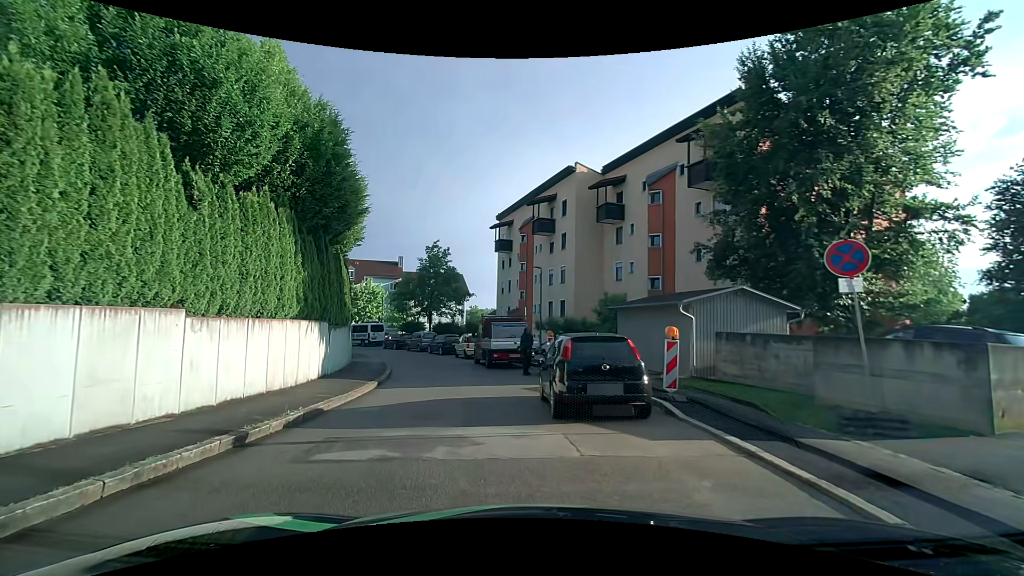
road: tertiary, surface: asphalt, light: Day
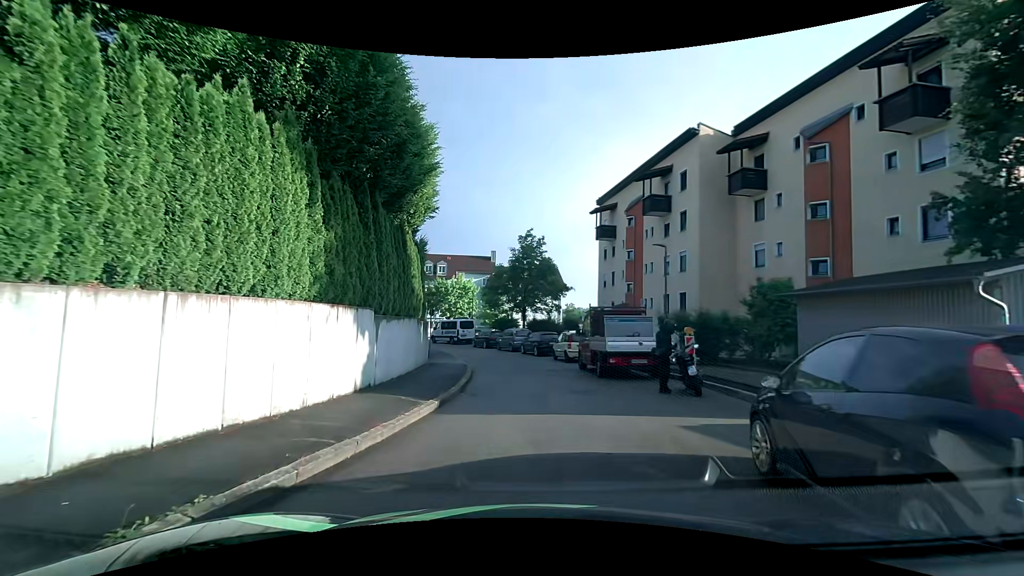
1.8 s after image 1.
(-0.7, +6.0) m; -11°
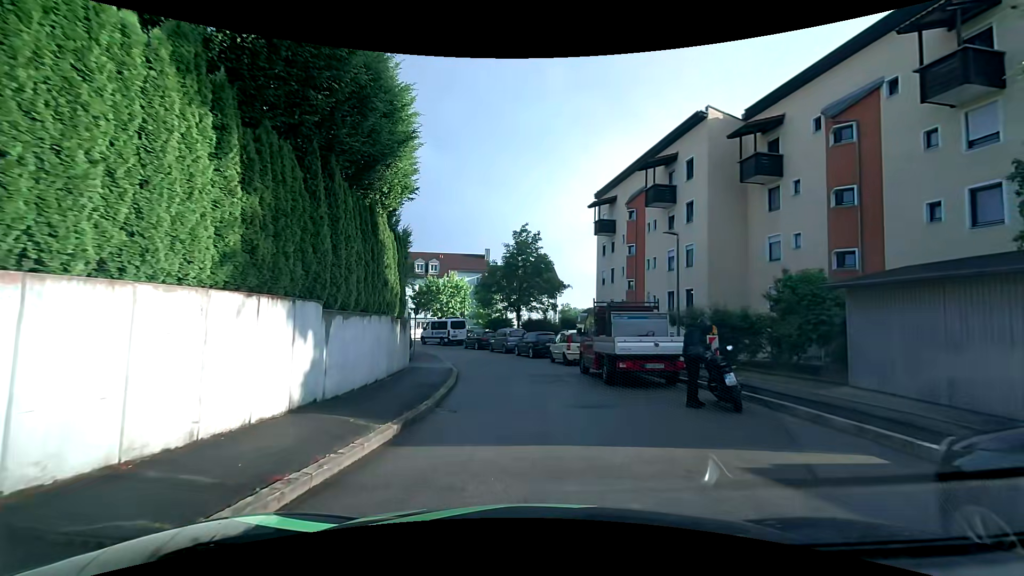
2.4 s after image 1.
(0.0, +2.6) m; 0°
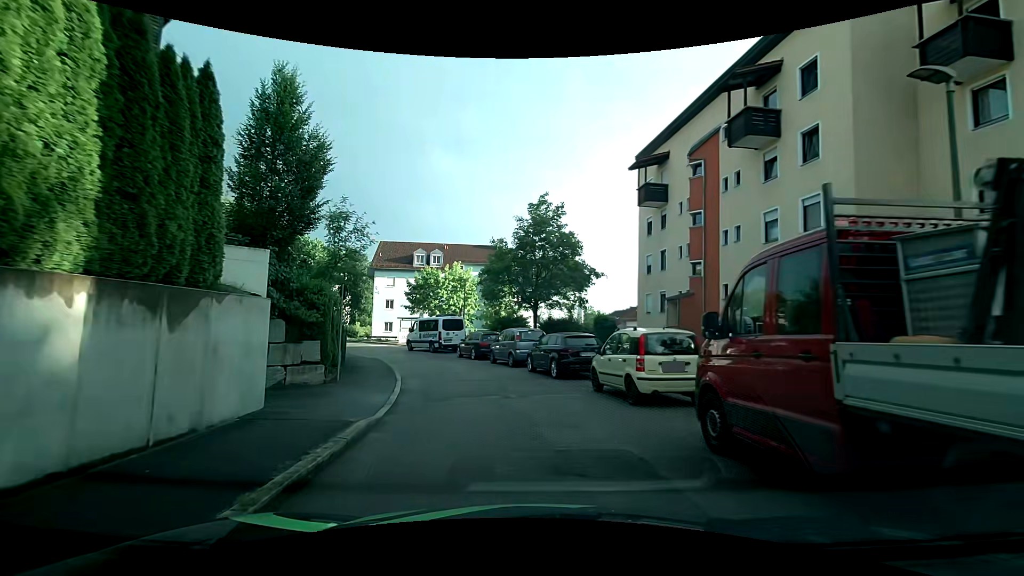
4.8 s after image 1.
(0.0, +11.8) m; -2°
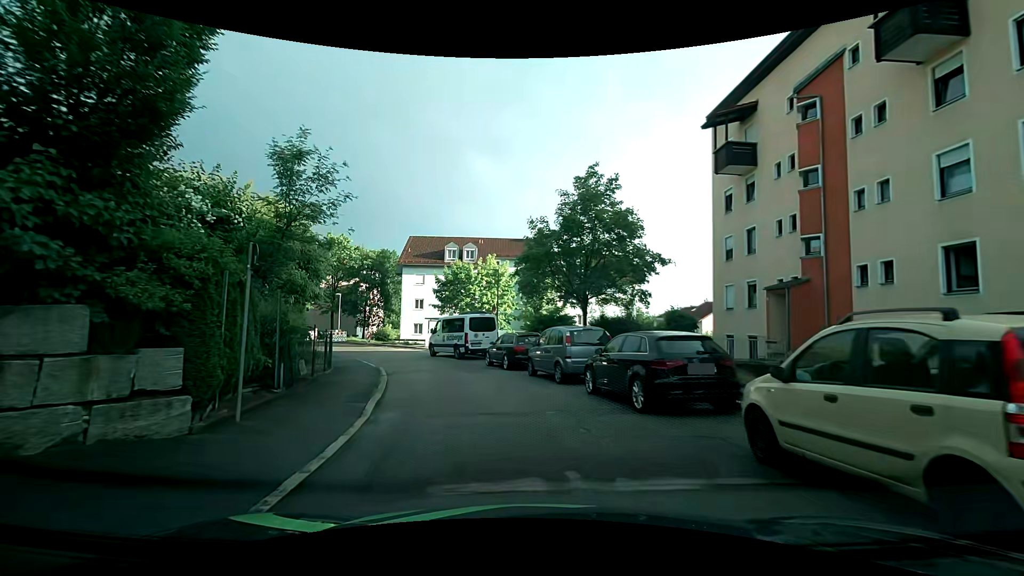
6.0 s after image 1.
(-0.2, +6.7) m; -5°
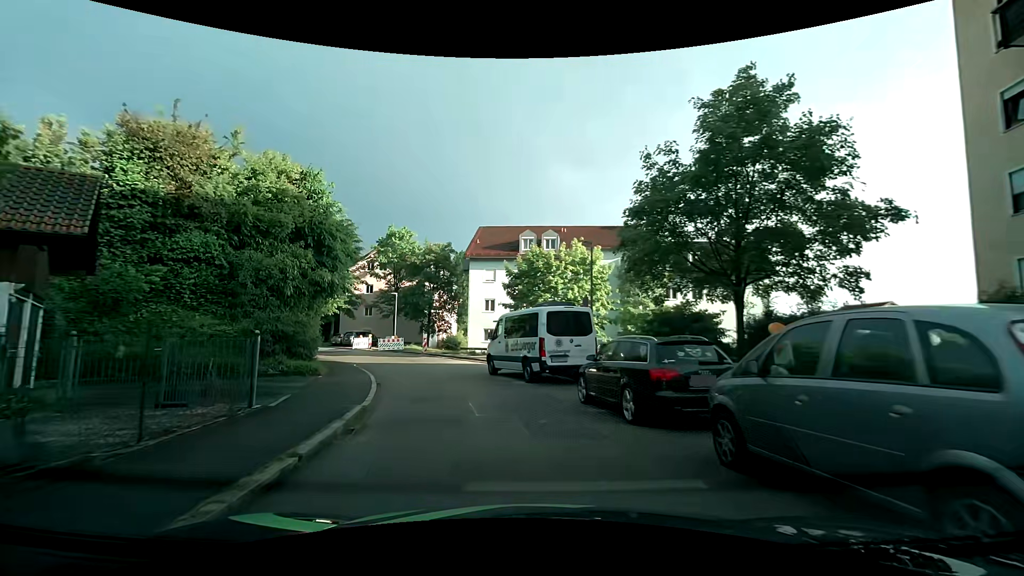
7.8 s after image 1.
(-0.7, +10.9) m; -8°
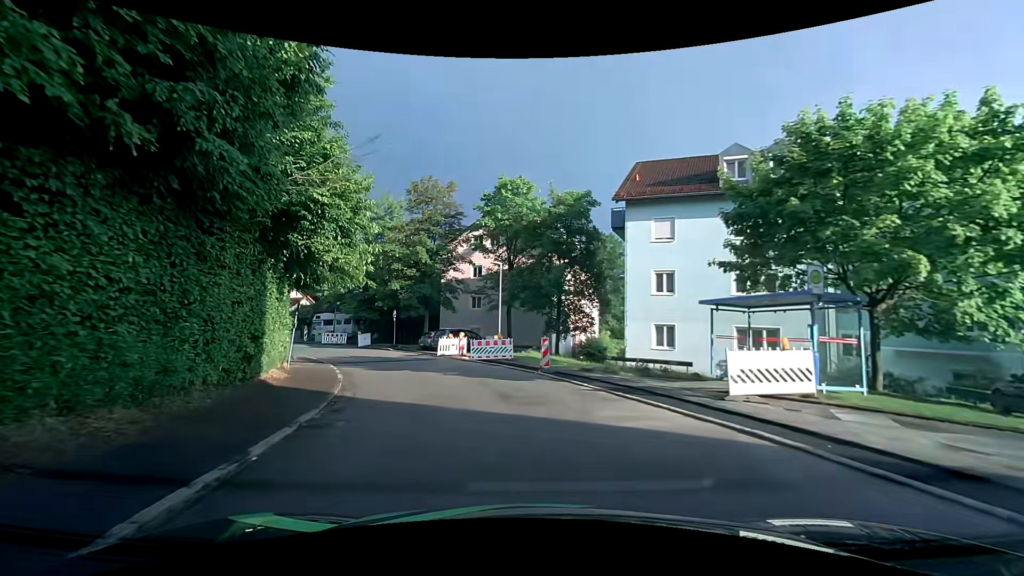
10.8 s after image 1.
(-3.3, +19.5) m; -15°
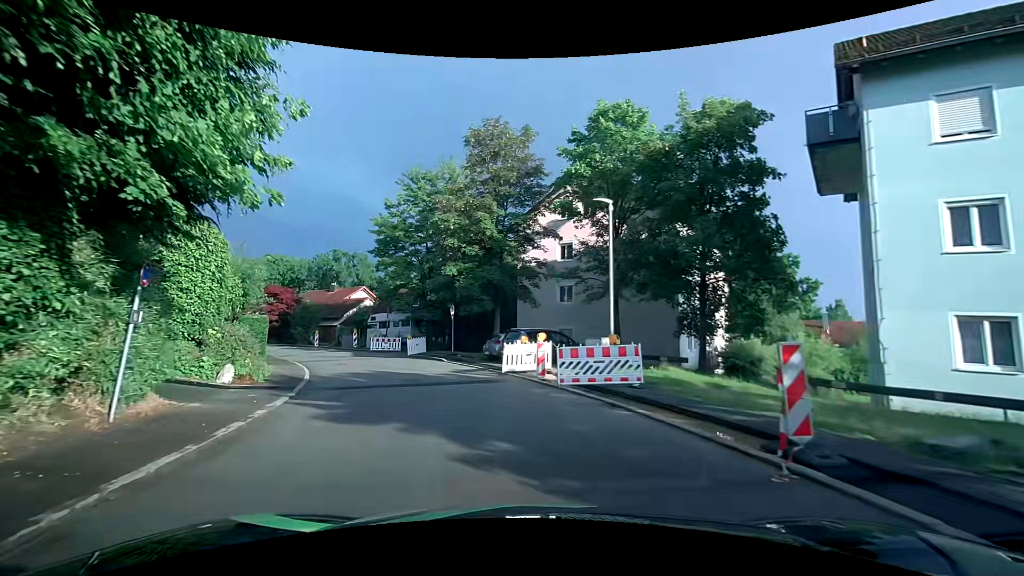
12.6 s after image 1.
(-1.2, +12.2) m; -11°
(-1, +10) (-4, +20) (-8, +28) (-14, +37) (-21, +44) (-29, +50) (-37, +55) (-46, +59) (-55, +64) (-64, +68) m
